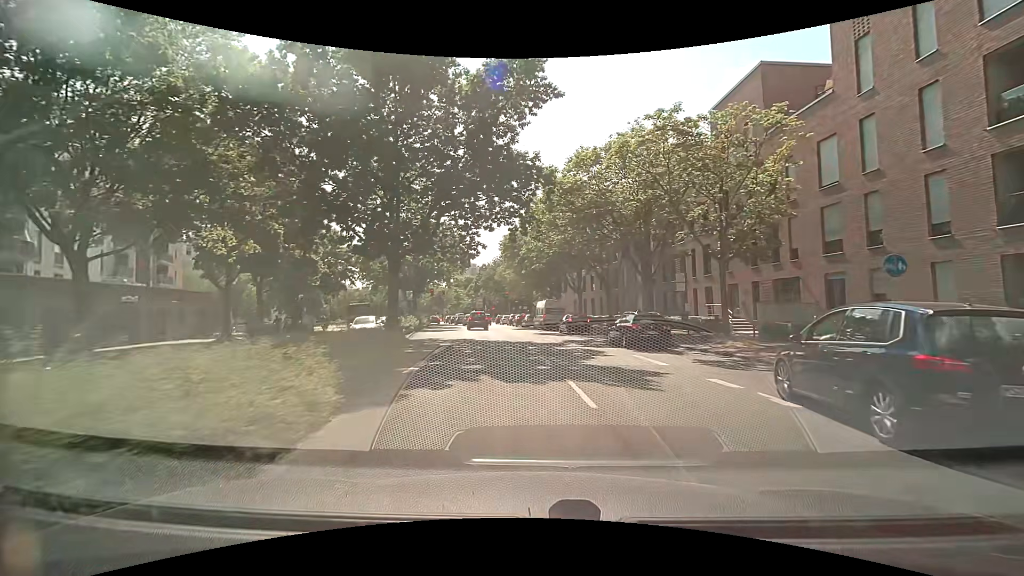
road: secondary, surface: asphalt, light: Day
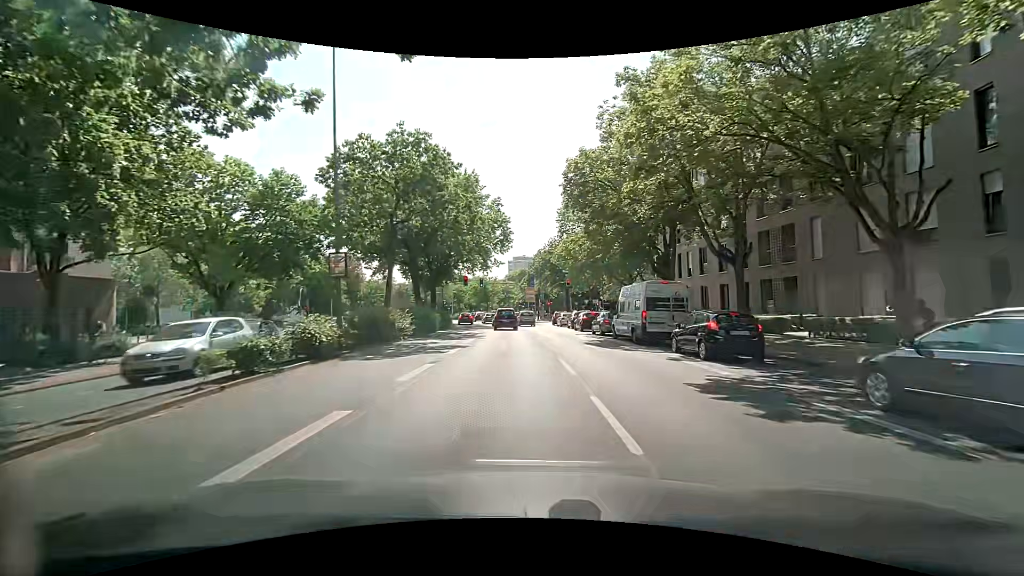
(-1.6, +26.2) m; -7°
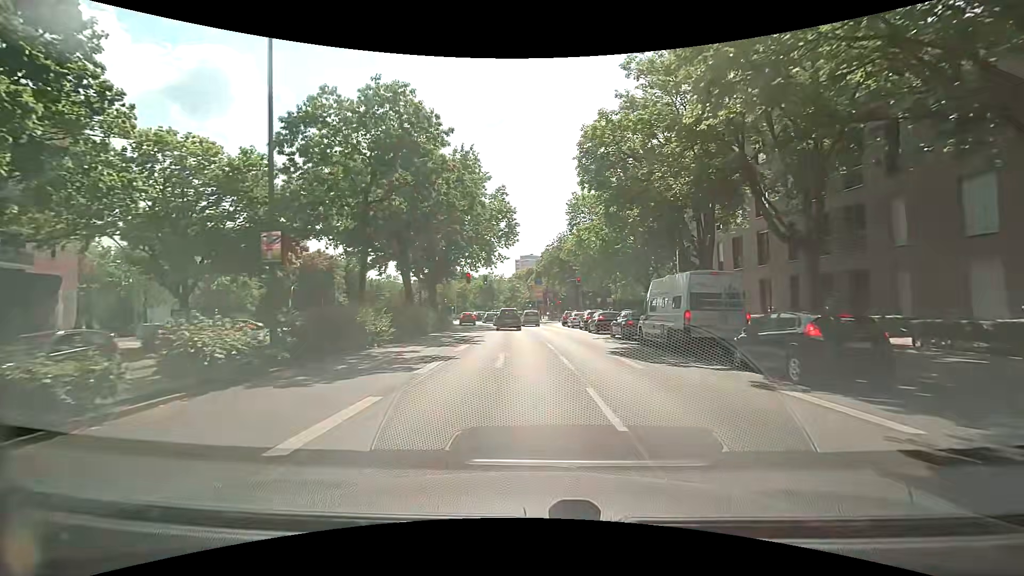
(0.0, +5.1) m; -1°
(0, +10) (0, +20) (0, +30) (0, +40) (0, +50) (0, +60) (-2, +70) (-4, +80) (-6, +89) (-9, +99) m
